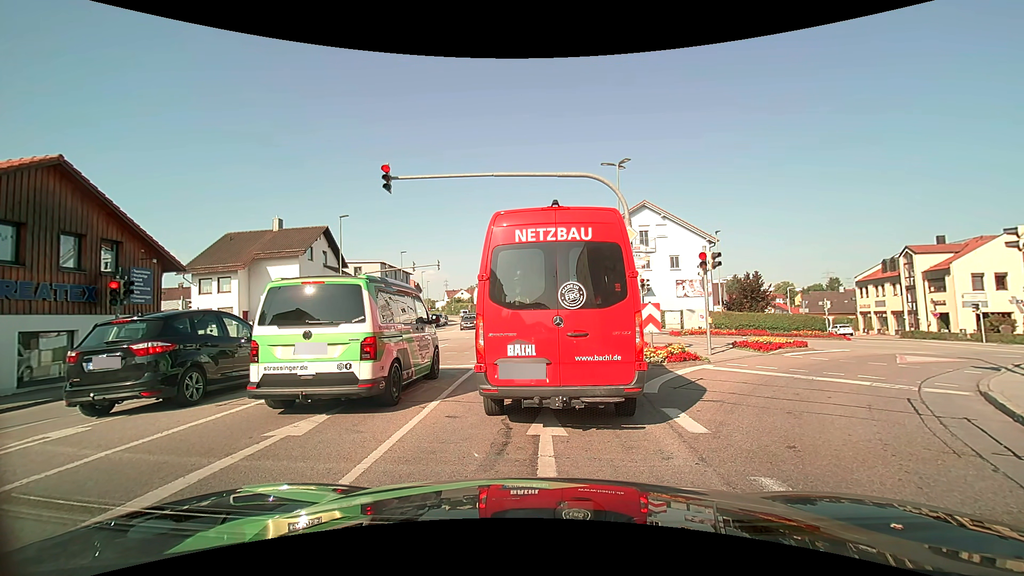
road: tertiary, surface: asphalt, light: Day
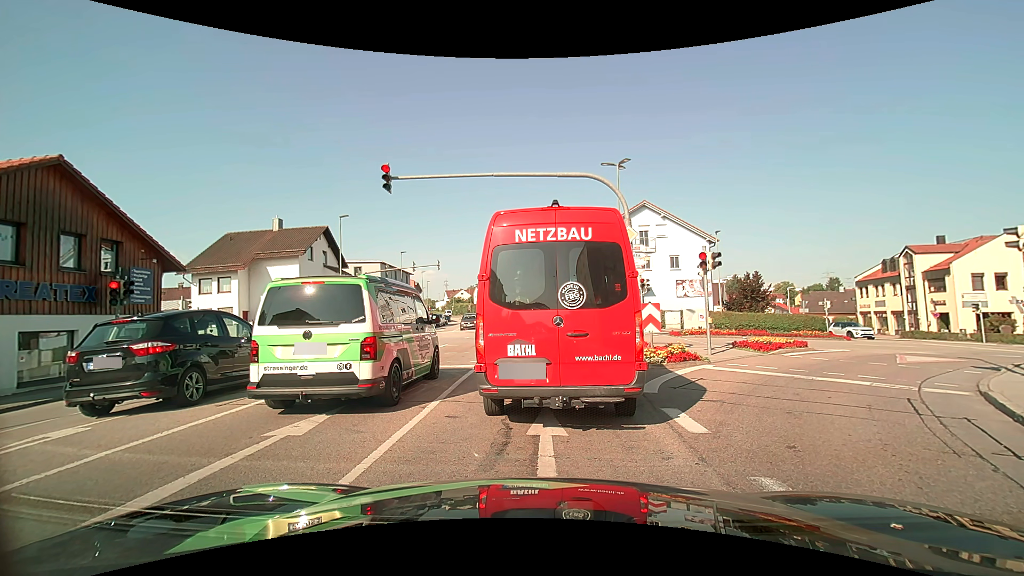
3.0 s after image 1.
(0.0, 0.0) m; 0°
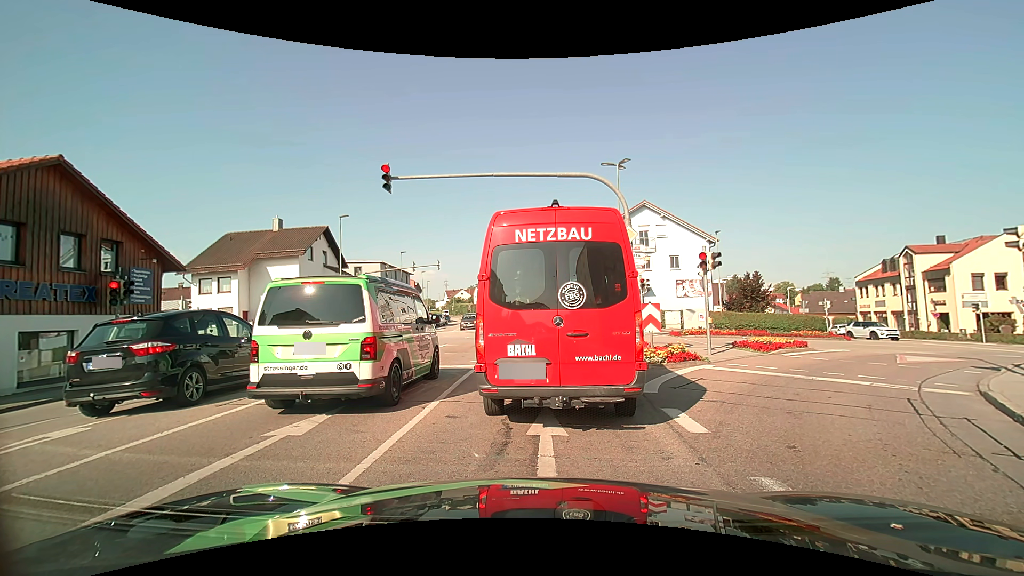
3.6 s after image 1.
(0.0, 0.0) m; 0°
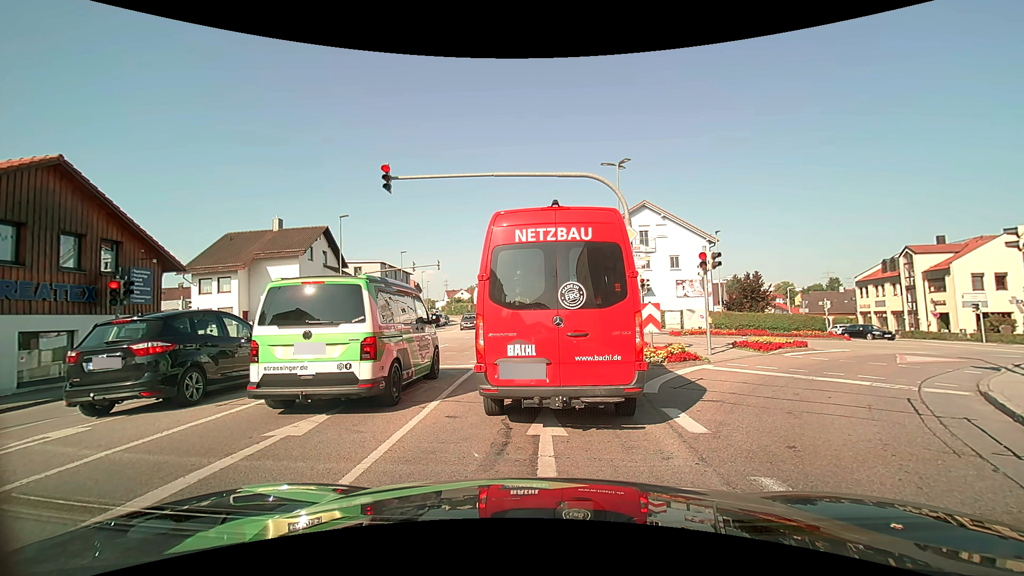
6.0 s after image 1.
(0.0, 0.0) m; 0°
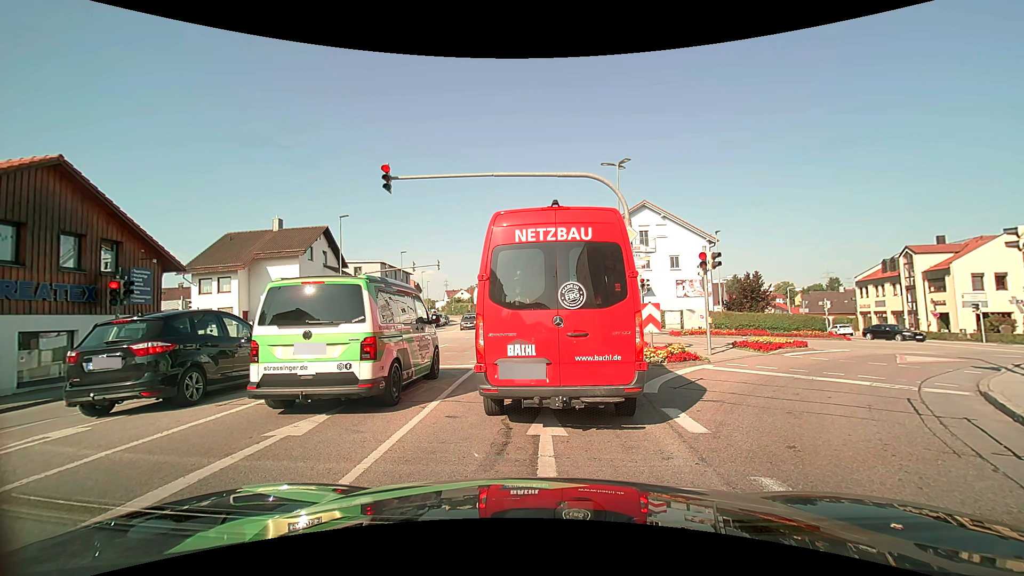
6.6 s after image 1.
(0.0, 0.0) m; 0°
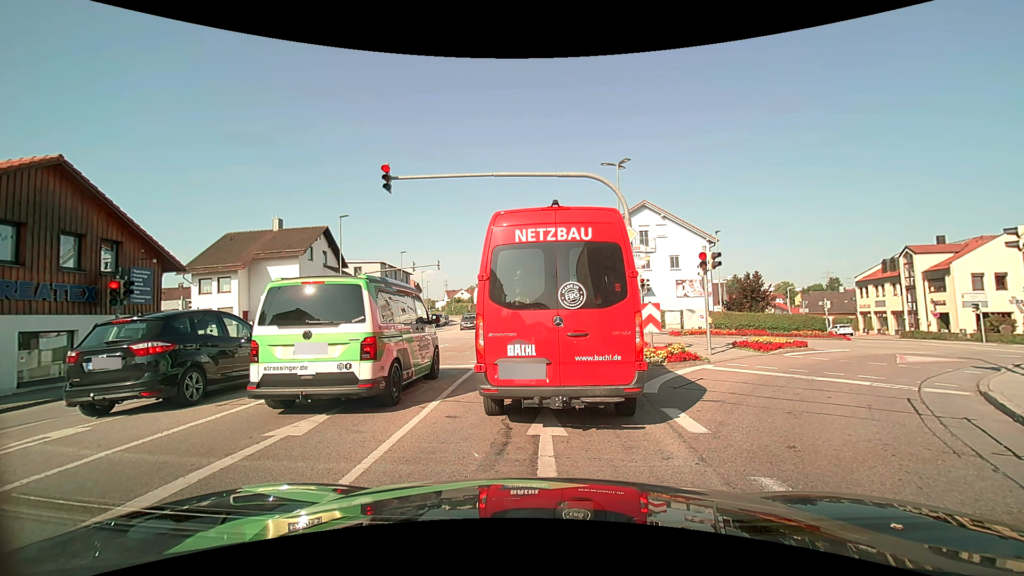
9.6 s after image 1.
(0.0, 0.0) m; 0°
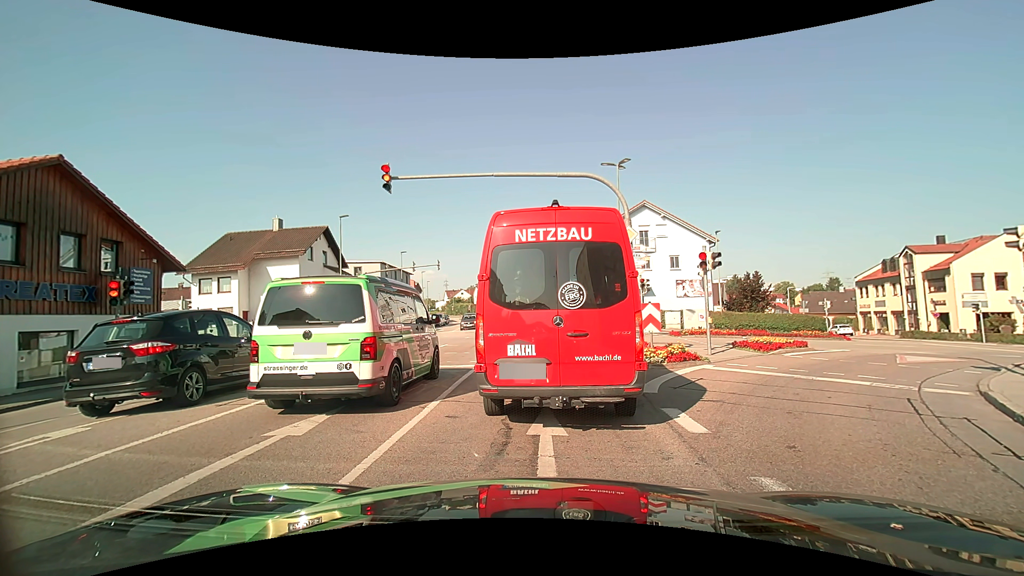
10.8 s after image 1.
(0.0, 0.0) m; 0°
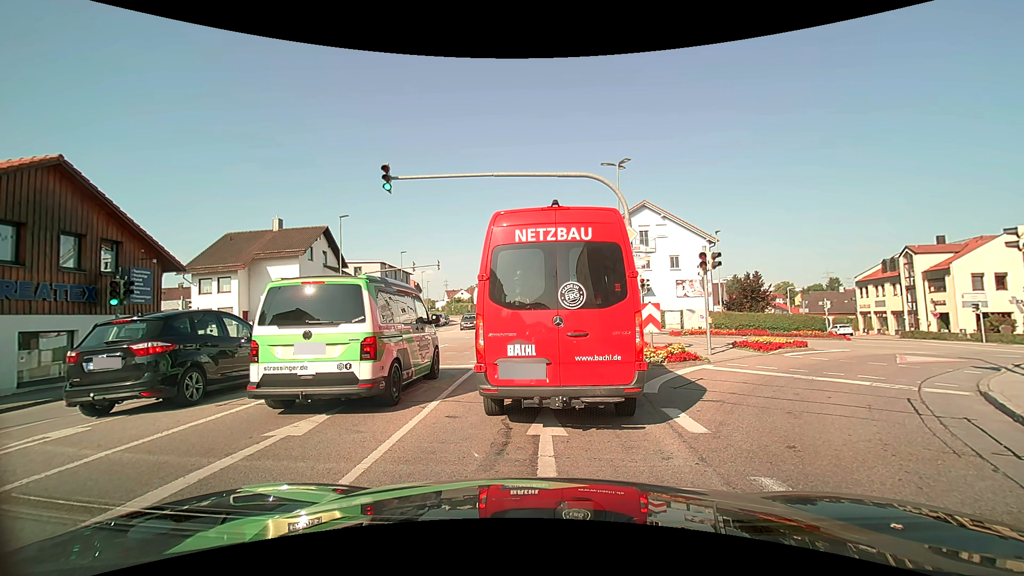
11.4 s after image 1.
(0.0, 0.0) m; 0°
